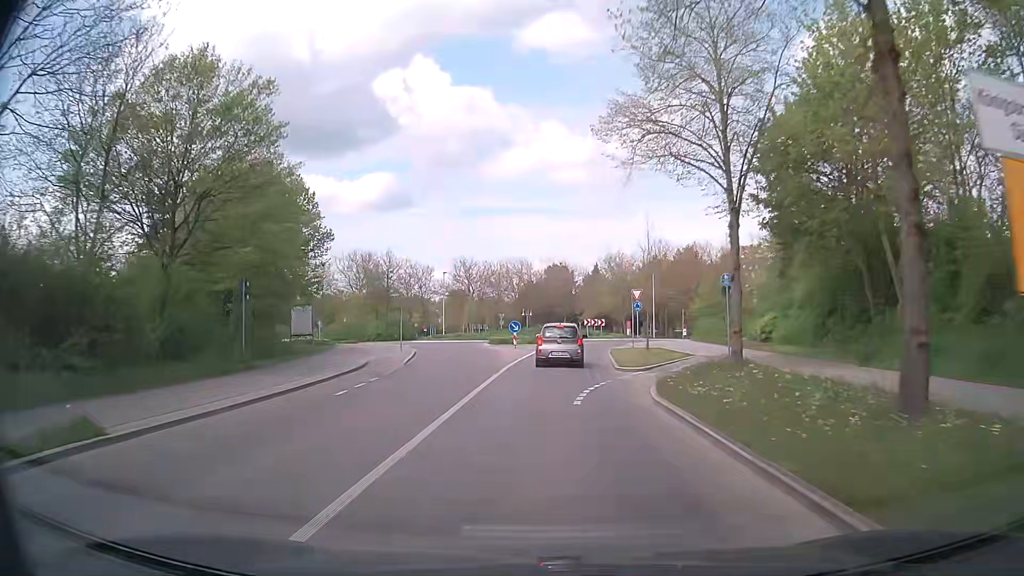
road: tertiary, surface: asphalt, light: Day
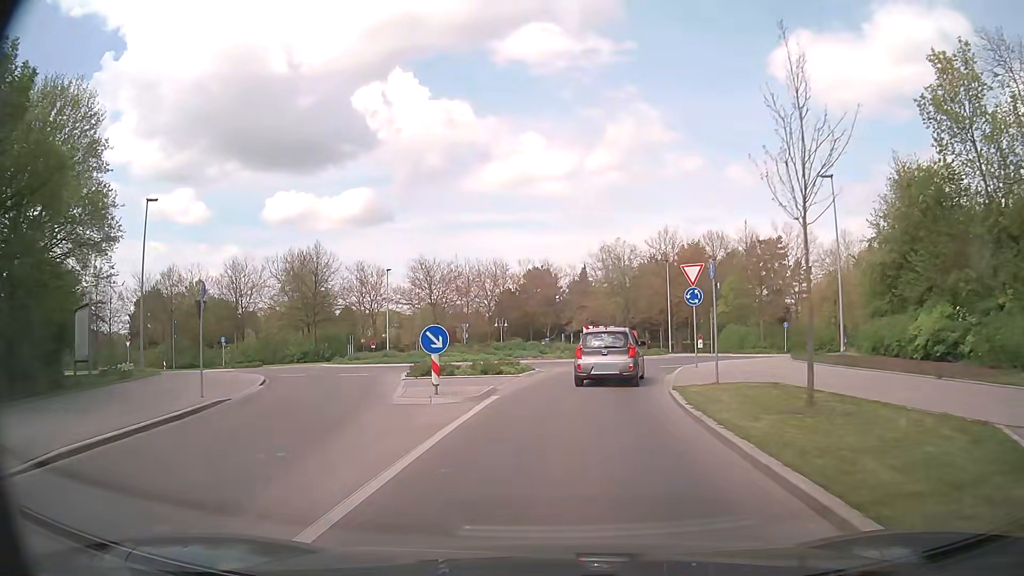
(+0.2, +20.6) m; +1°
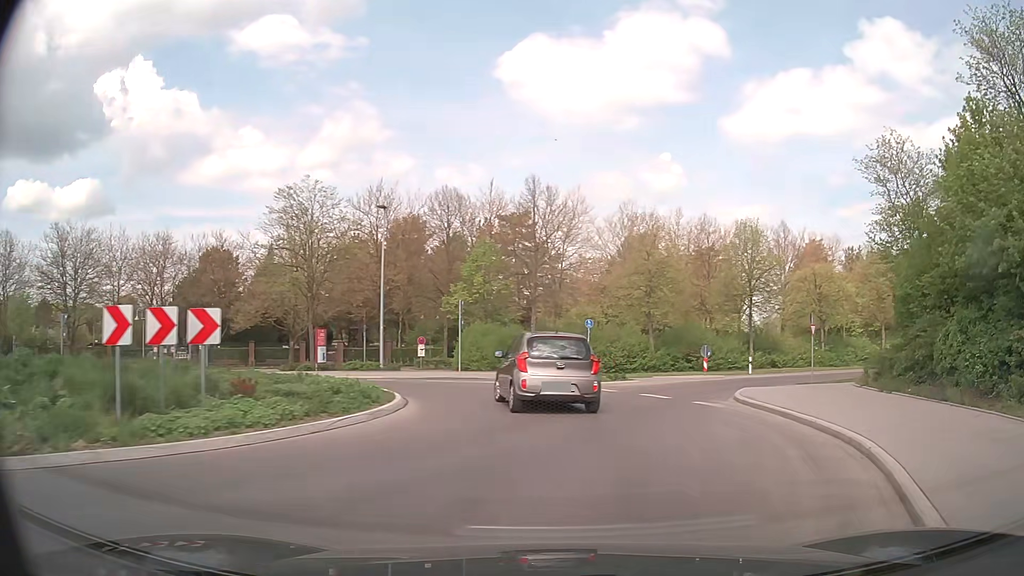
(+3.2, +25.3) m; +25°
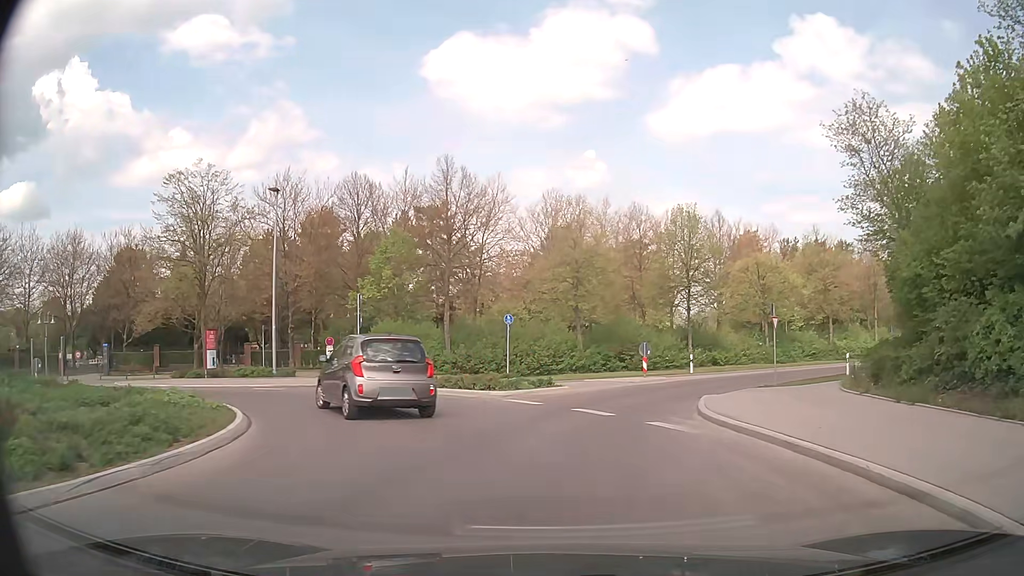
(+0.3, +4.3) m; +7°
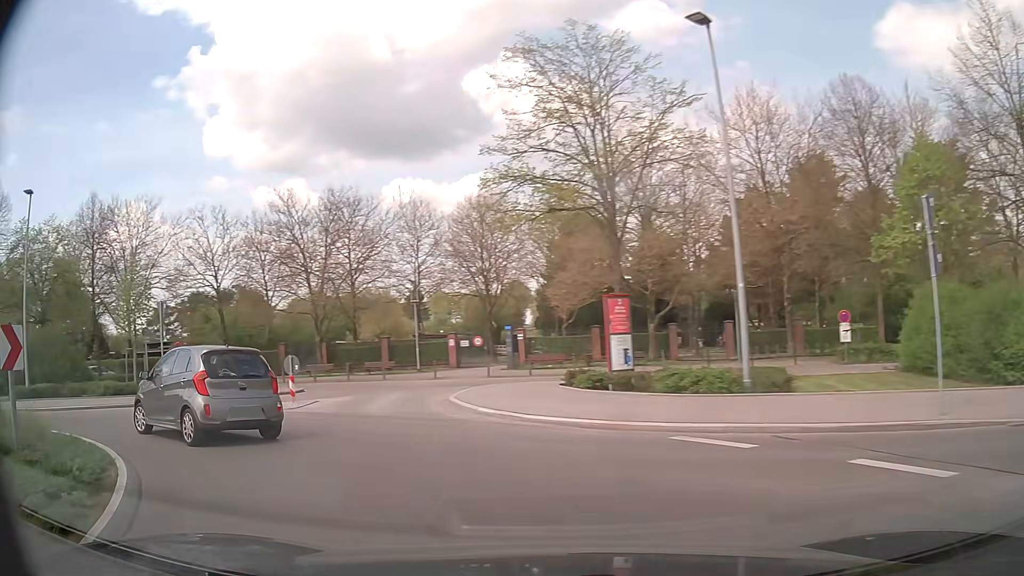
(-4.2, +15.3) m; -41°
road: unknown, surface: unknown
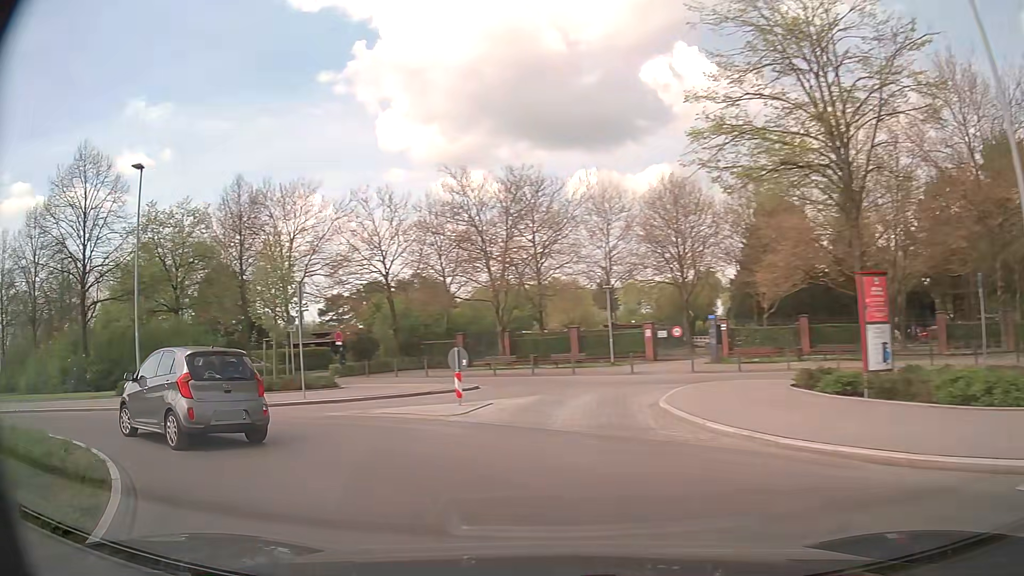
(-0.5, +3.9) m; -16°
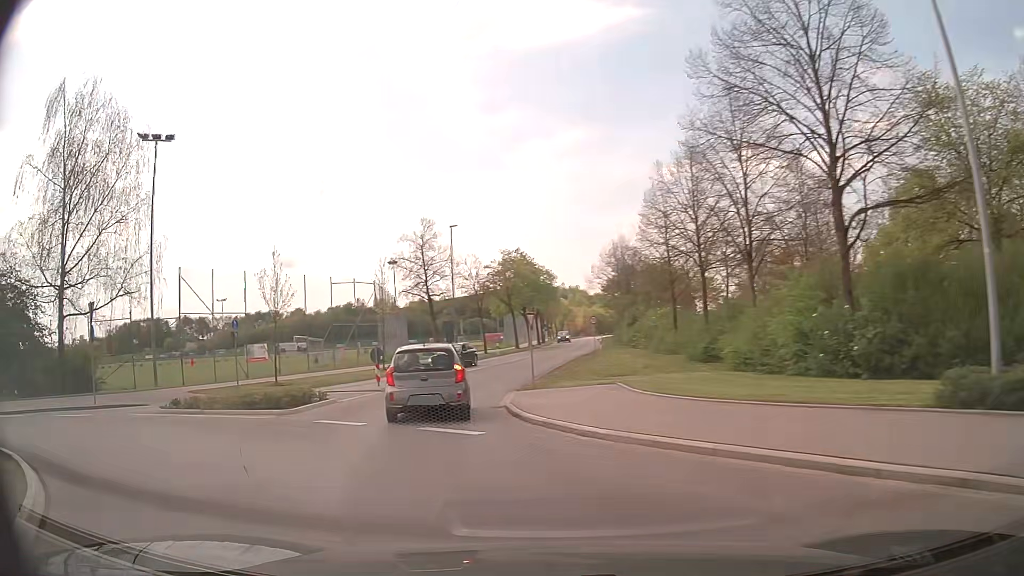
(-8.4, +12.5) m; -66°
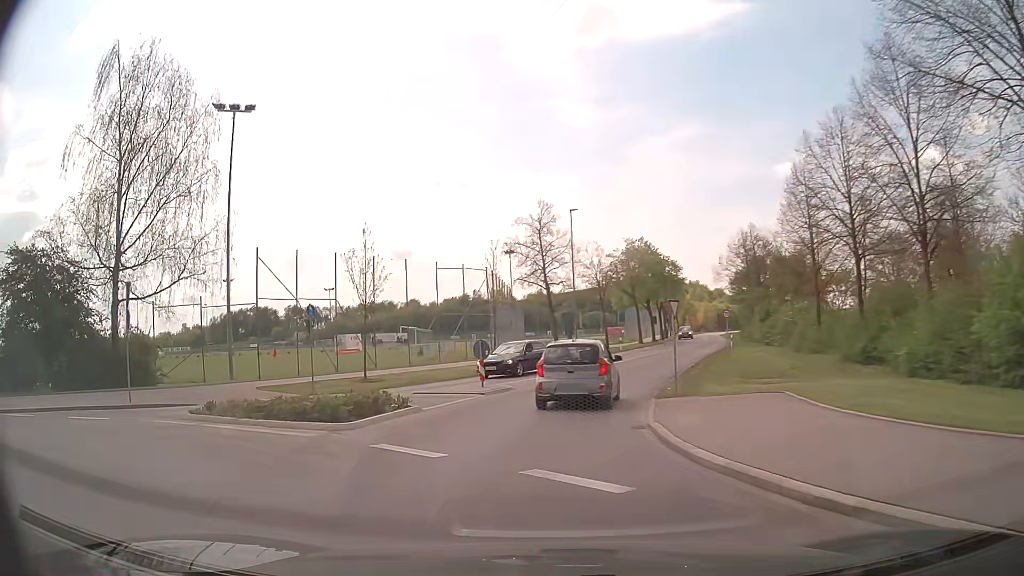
(-0.5, +4.5) m; -10°
(0, +10) (+1, +20) (+3, +30) (+6, +39) (+9, +49) (+12, +58) (+15, +68) (+18, +77) (+20, +87) (+22, +97) m
